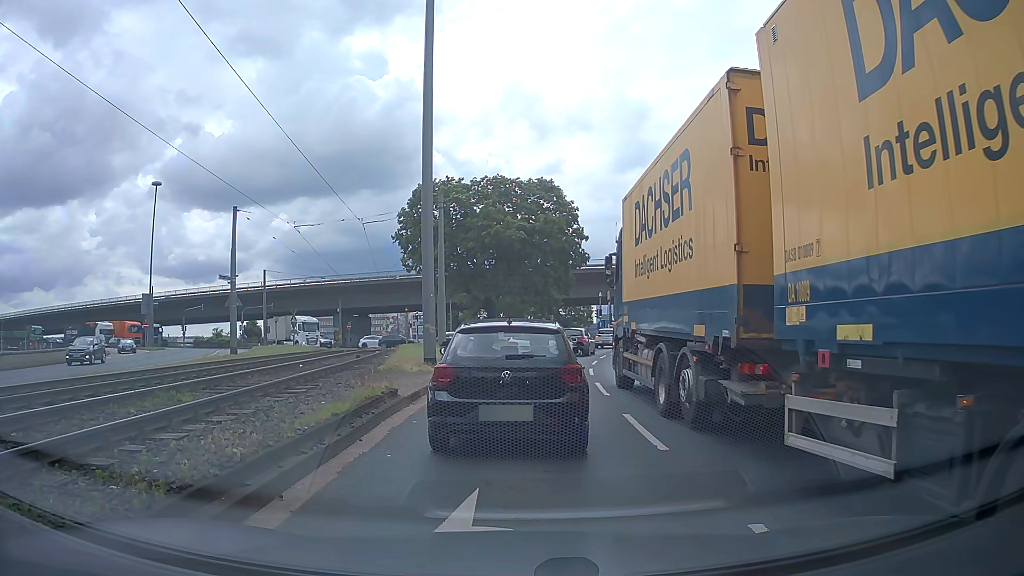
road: primary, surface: asphalt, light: Day
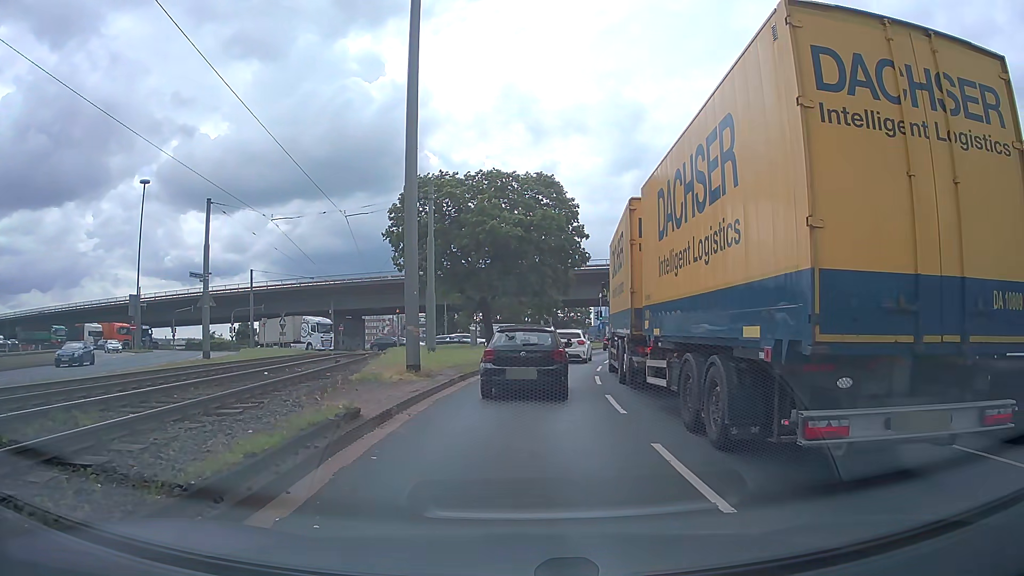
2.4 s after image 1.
(-0.1, +2.8) m; -1°
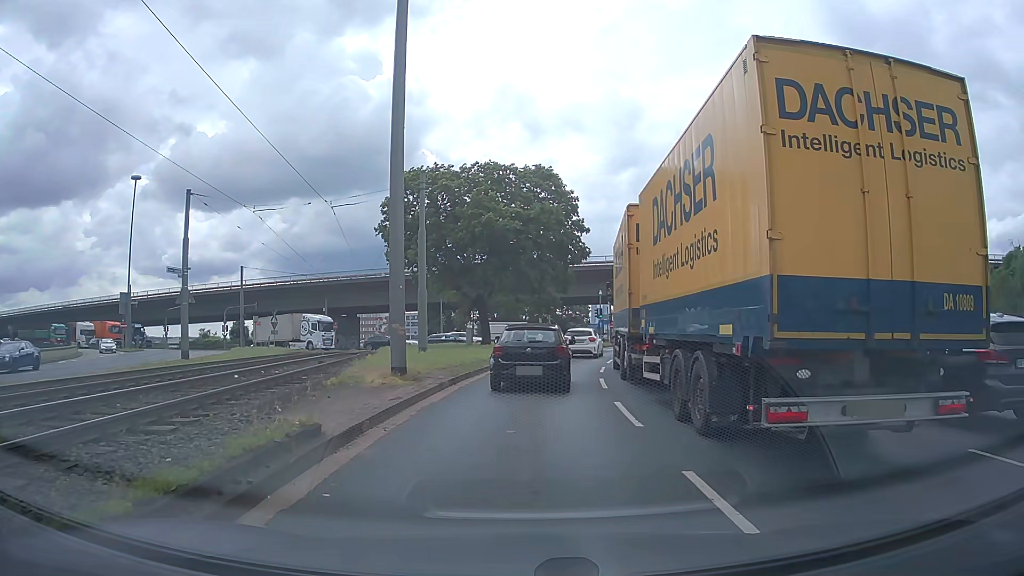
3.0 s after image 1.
(0.0, +1.8) m; -1°
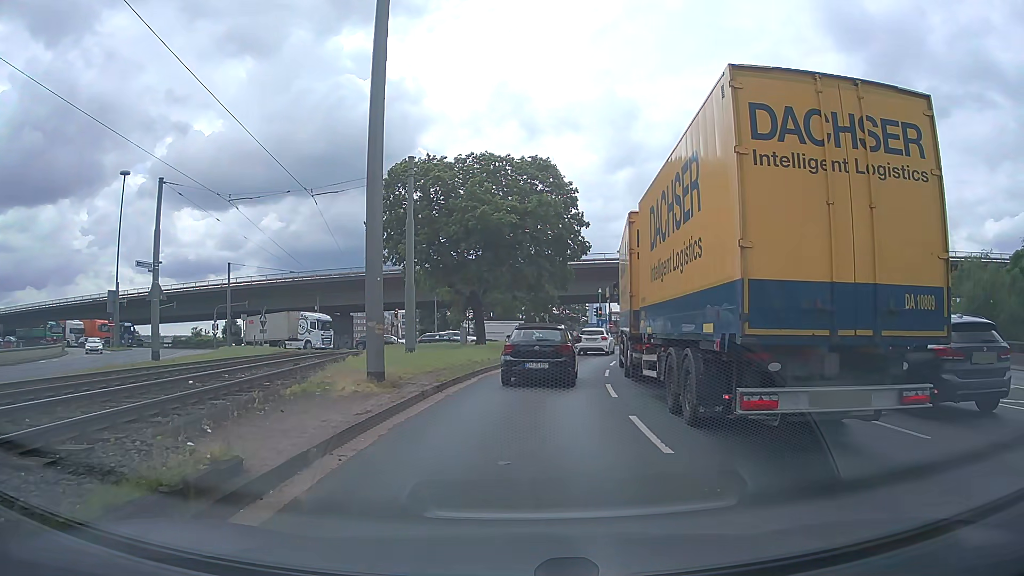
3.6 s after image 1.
(0.0, +2.2) m; 0°
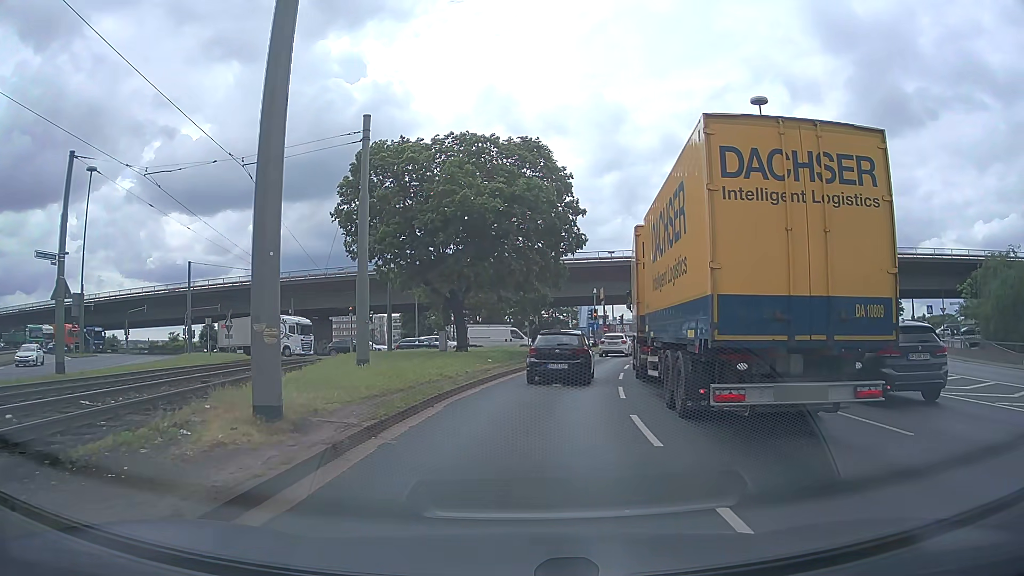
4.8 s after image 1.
(+0.1, +5.4) m; +2°
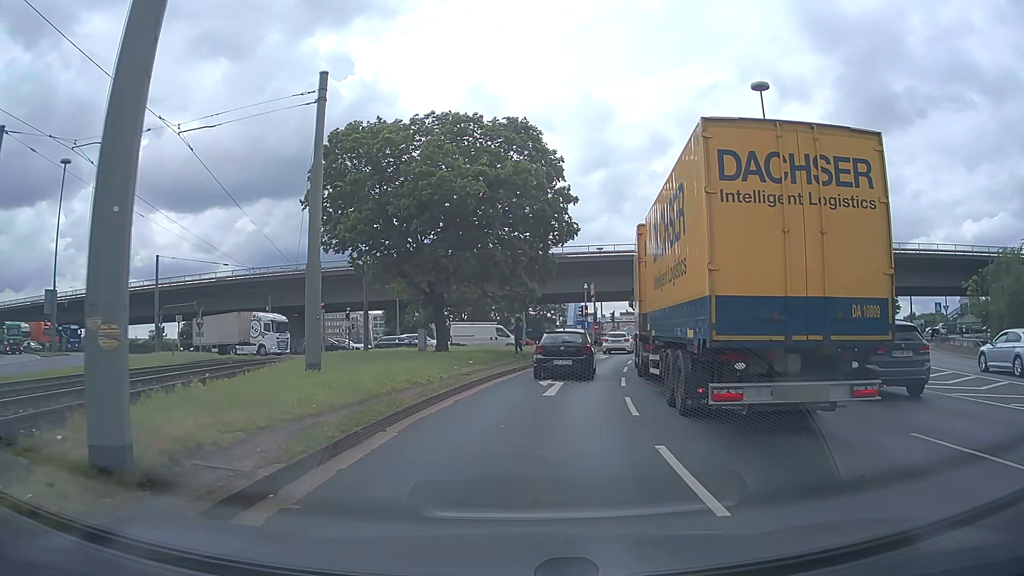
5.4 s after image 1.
(0.0, +3.3) m; 0°
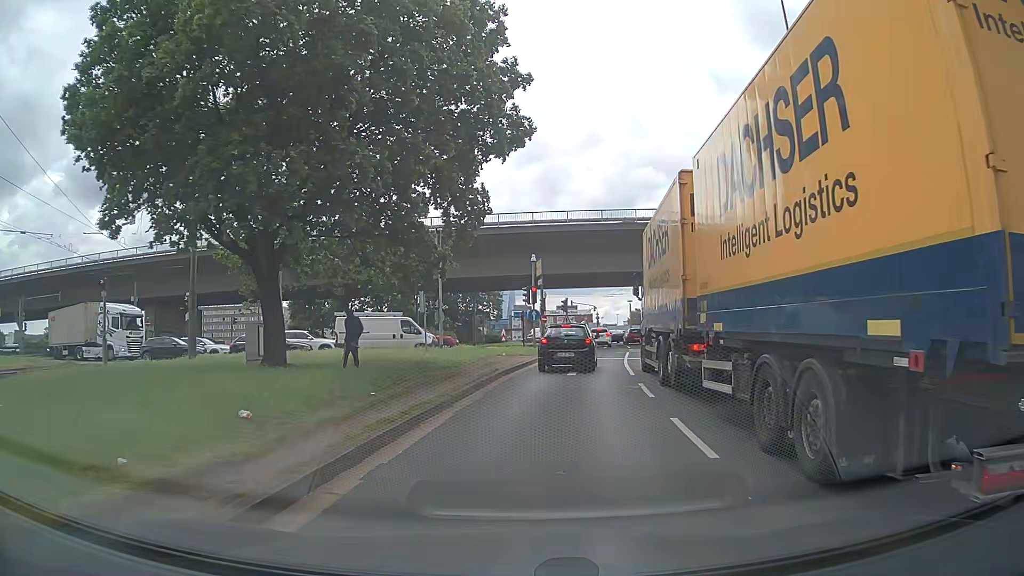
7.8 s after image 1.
(+0.8, +16.5) m; +5°
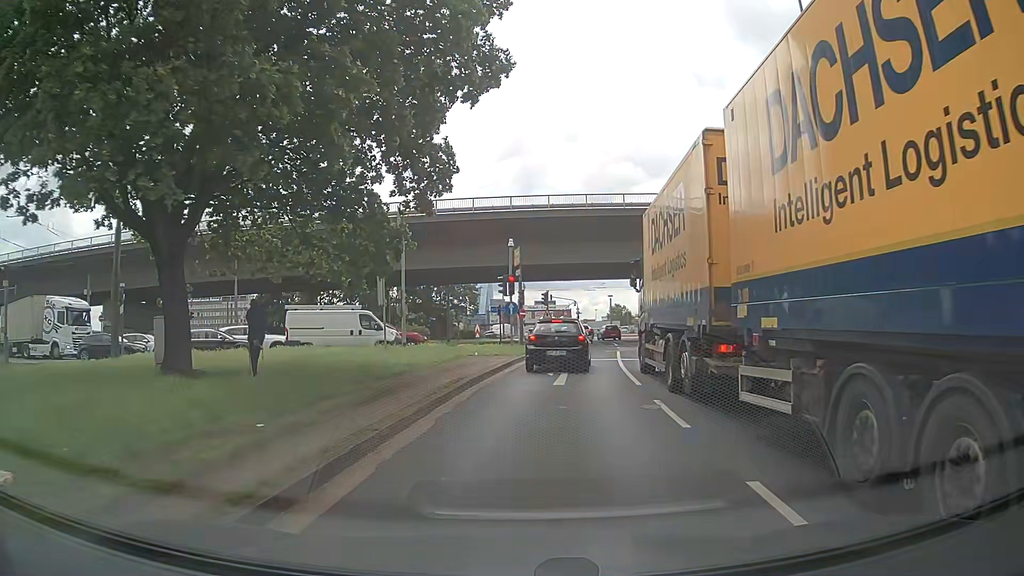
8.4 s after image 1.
(+0.1, +4.3) m; +1°
